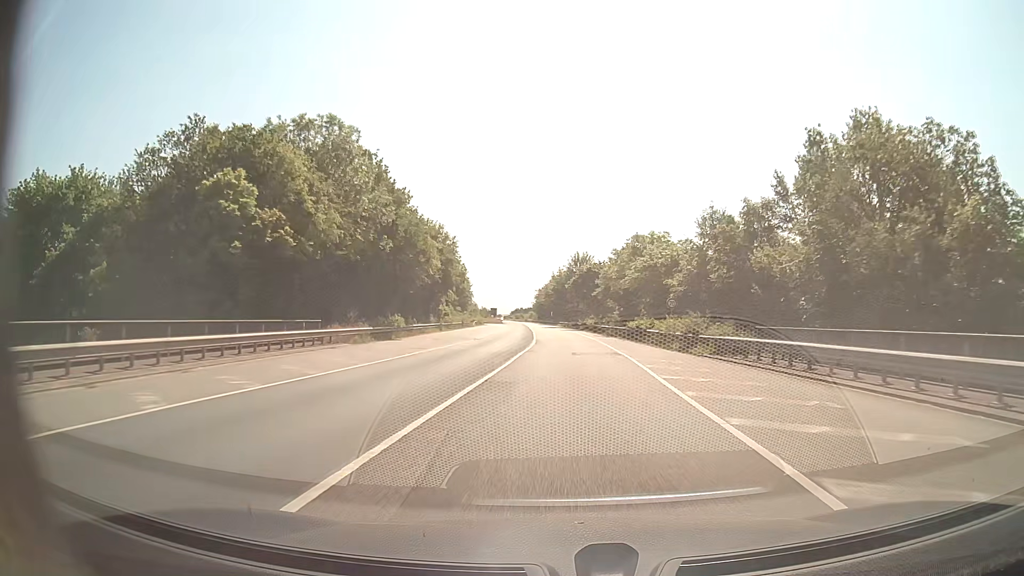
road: secondary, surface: asphalt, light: Day
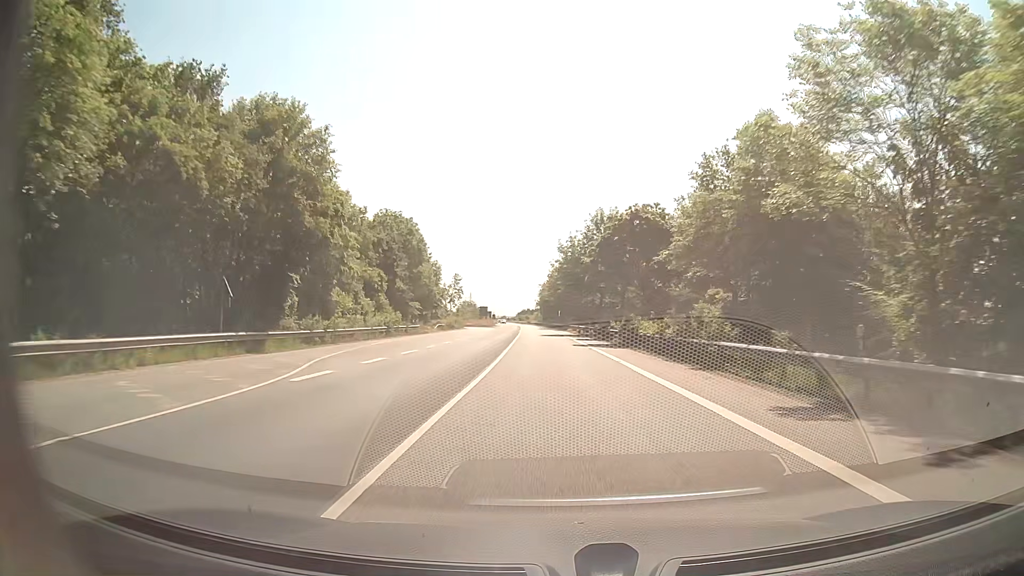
(0.0, +45.1) m; -1°
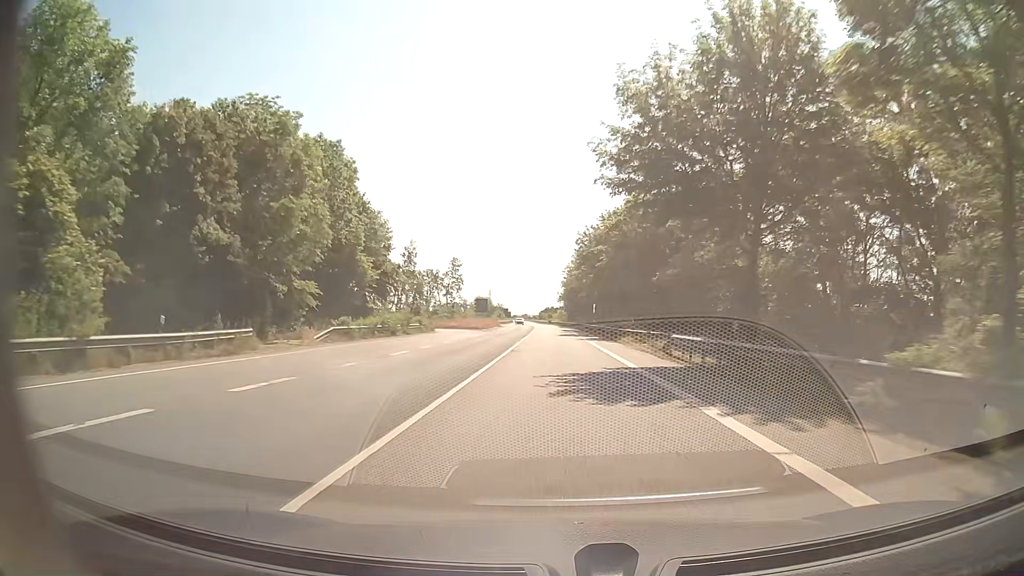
(-0.9, +45.1) m; -2°
(0, +10) (0, +20) (0, +30) (-1, +40) (-1, +50) (-1, +60) (-1, +70) (-1, +80) (-2, +90) (-2, +100) m
